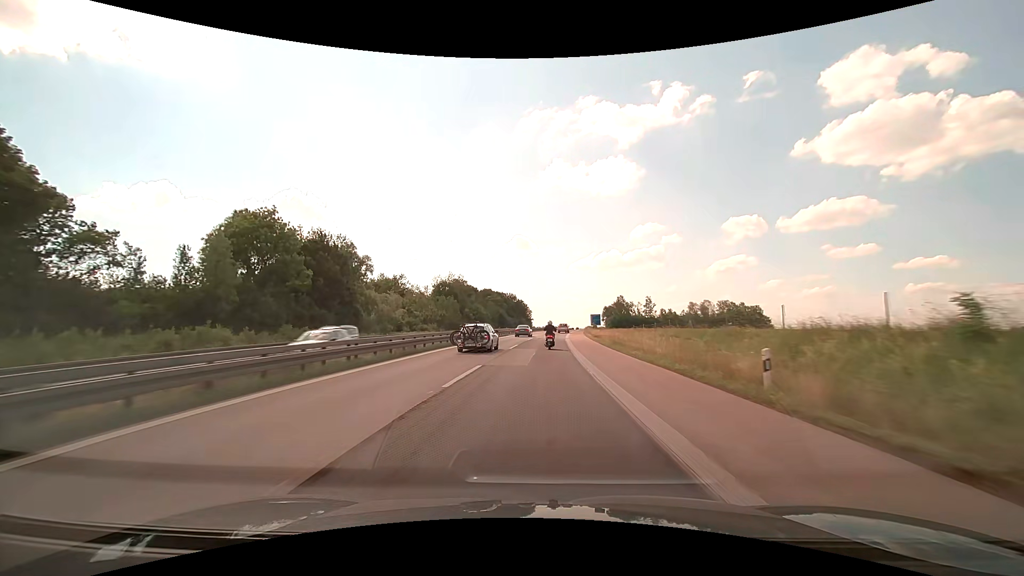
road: motorway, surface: asphalt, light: Day
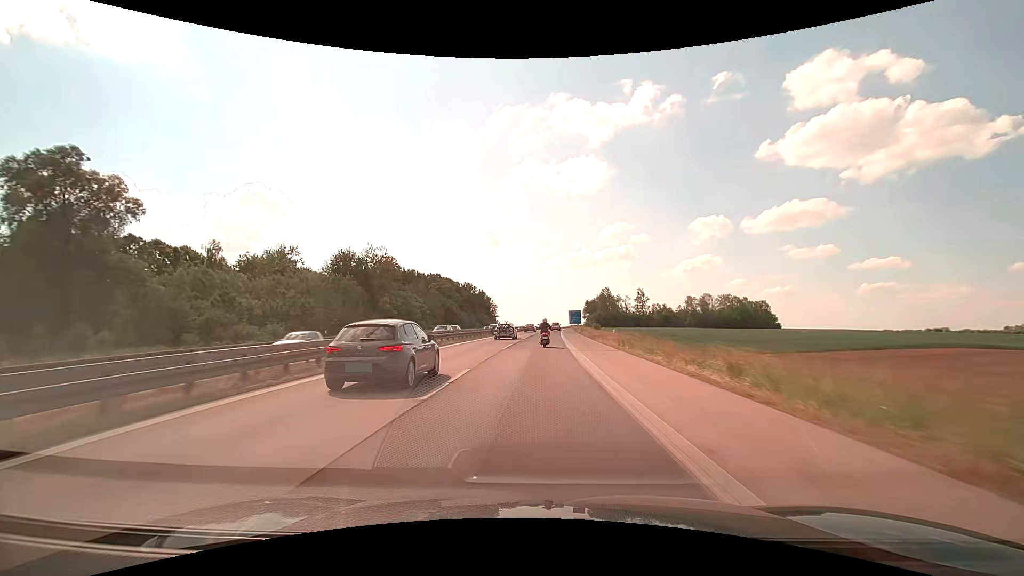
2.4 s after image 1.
(+1.7, +56.1) m; +3°
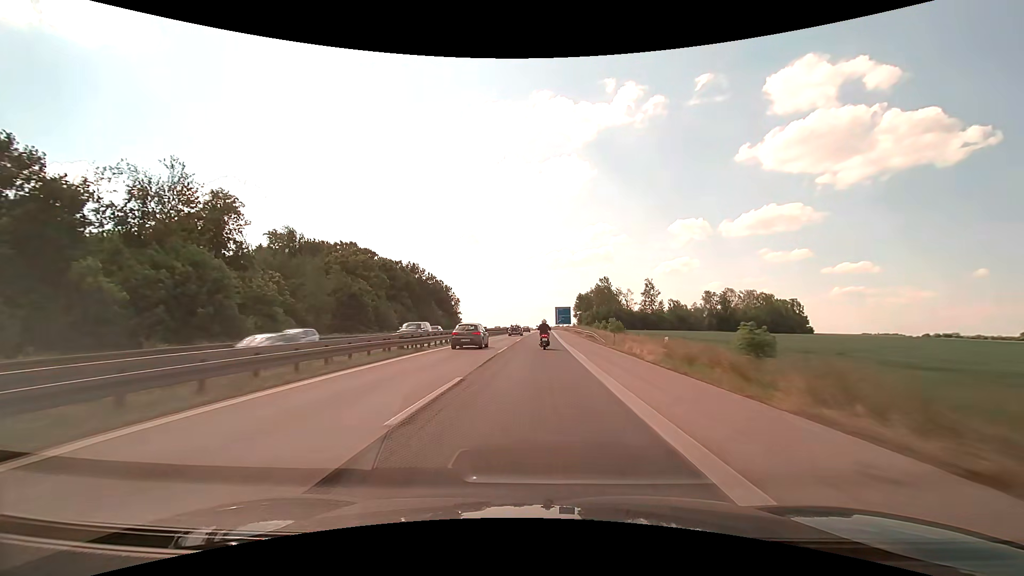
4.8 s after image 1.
(+1.2, +56.0) m; +2°
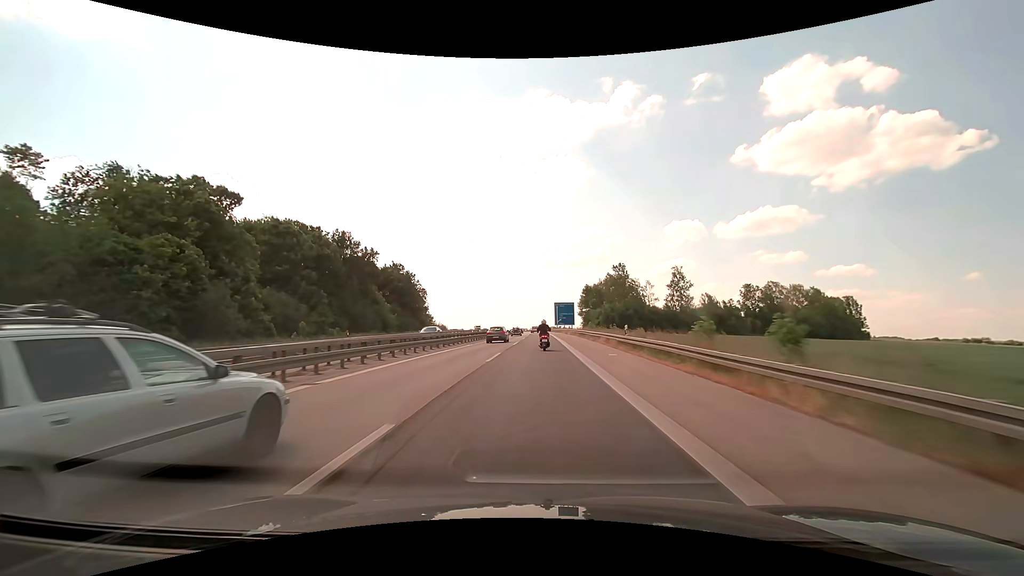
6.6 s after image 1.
(+0.4, +41.6) m; +1°
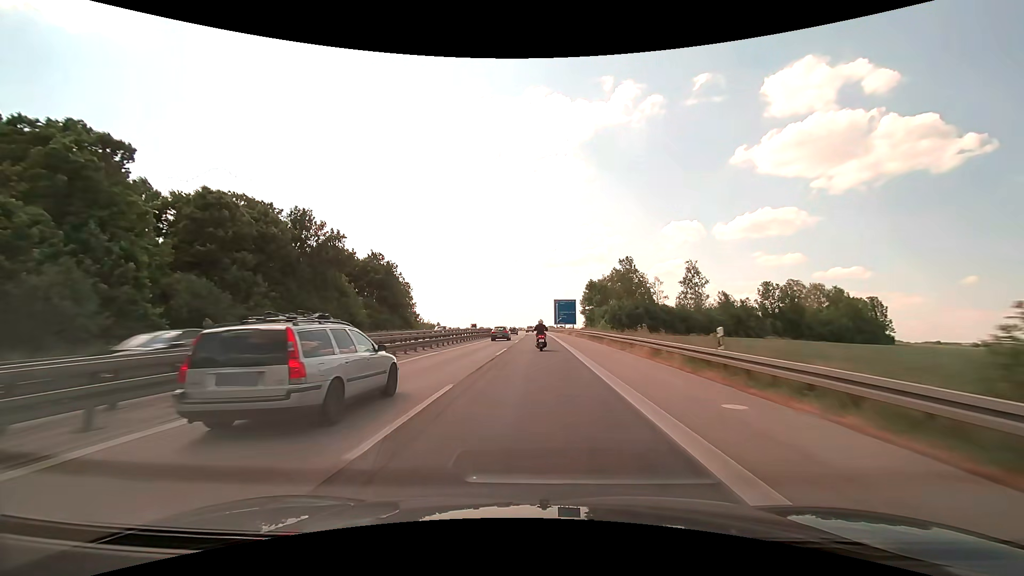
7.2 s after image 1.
(0.0, +13.8) m; 0°
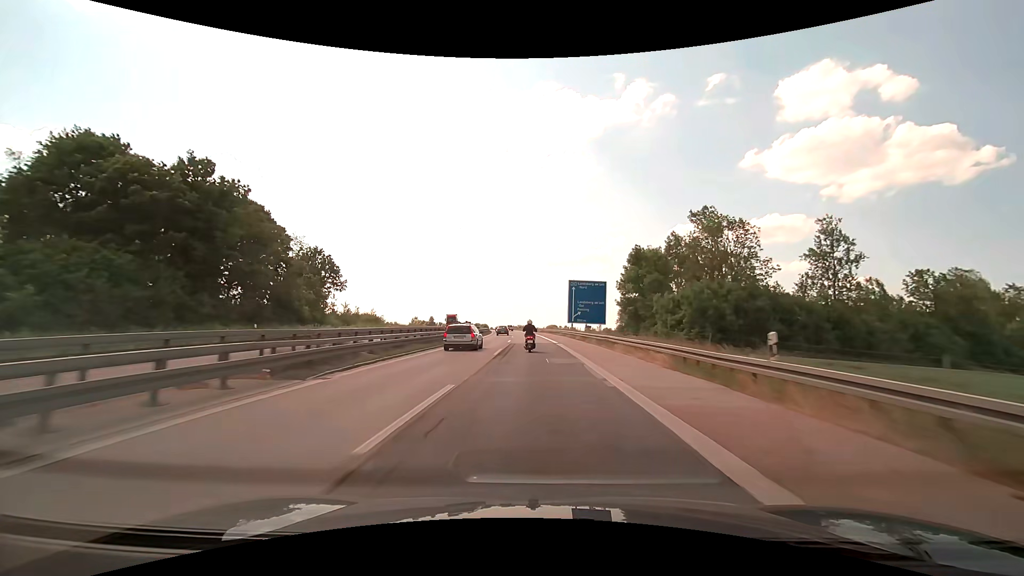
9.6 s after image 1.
(+0.2, +54.8) m; 0°
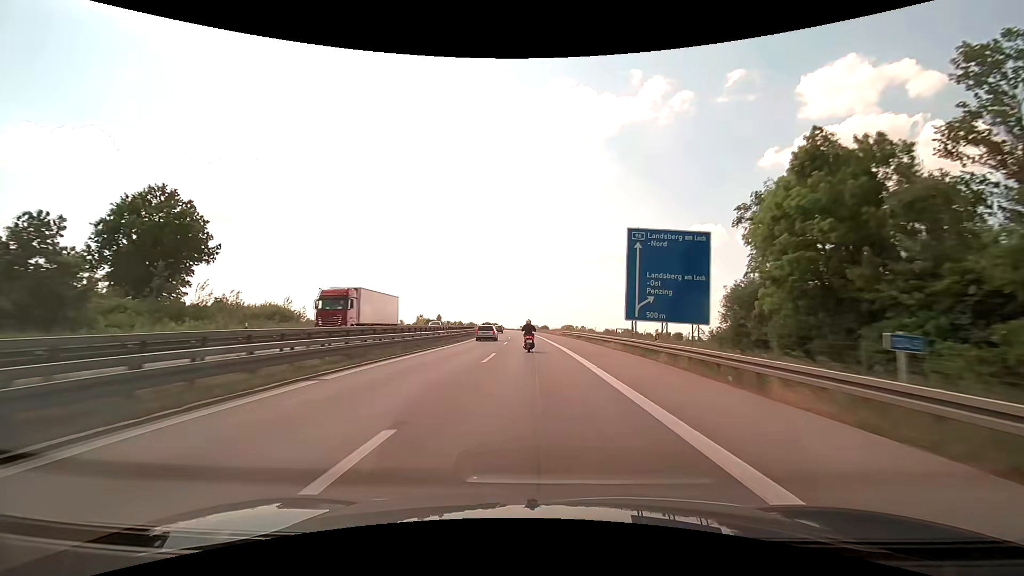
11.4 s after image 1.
(-0.4, +40.8) m; -1°
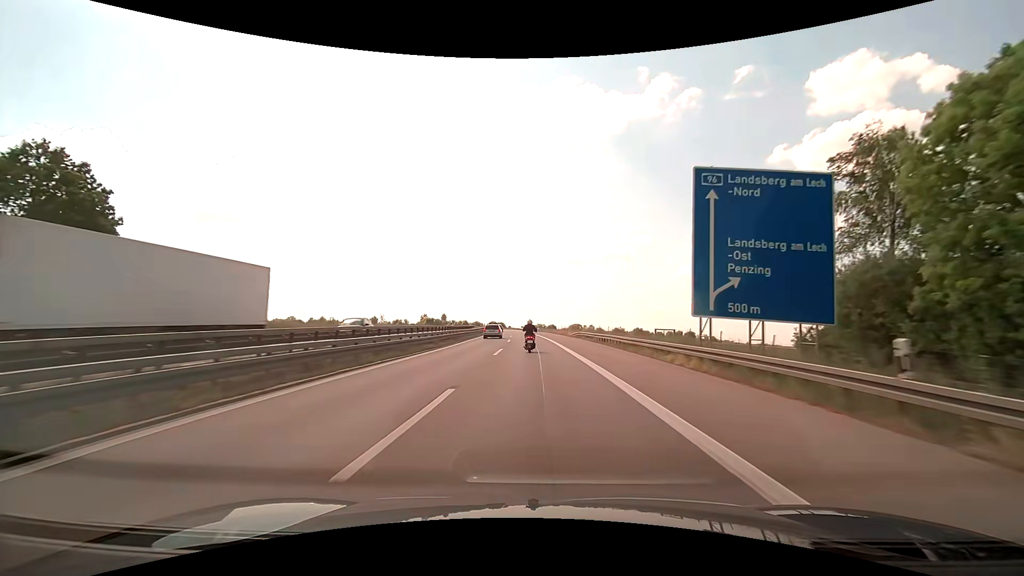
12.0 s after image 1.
(-0.1, +13.6) m; -1°
(0, +10) (0, +20) (0, +30) (-1, +40) (-1, +50) (-1, +60) (-2, +70) (-3, +80) (-3, +90) (-4, +100) m
